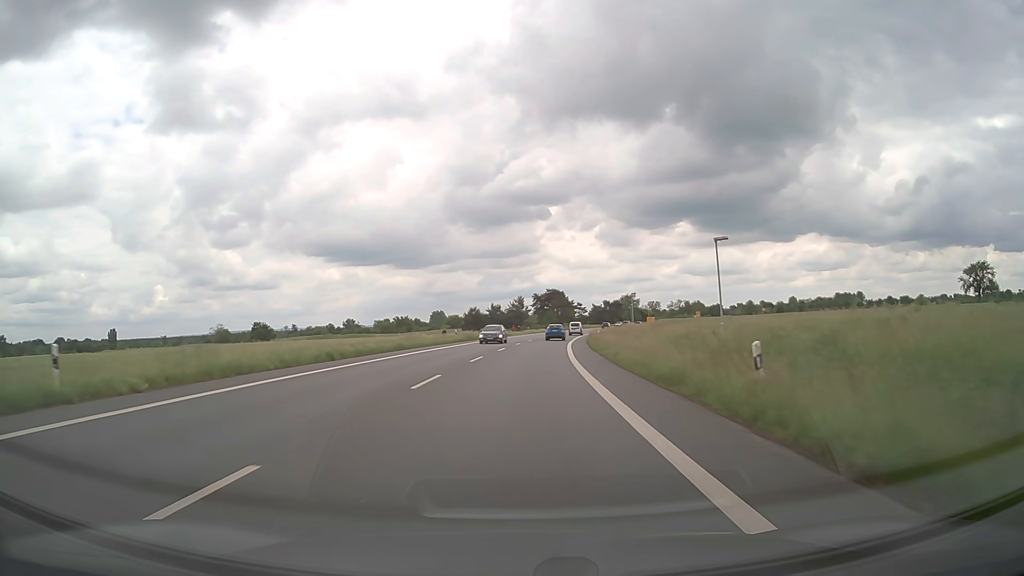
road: primary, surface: asphalt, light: Day
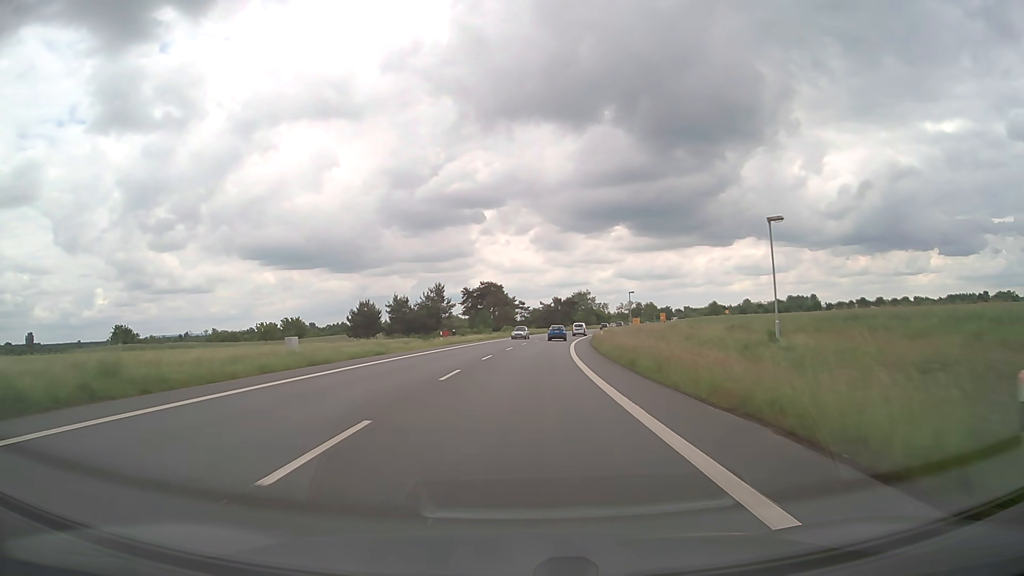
(+2.4, +56.6) m; +5°
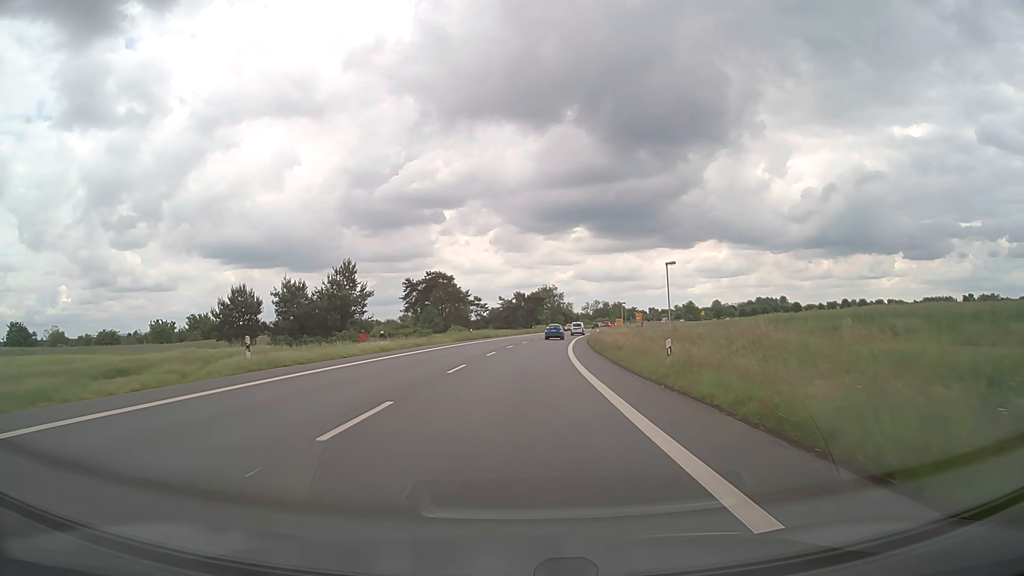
(+1.0, +33.9) m; +3°
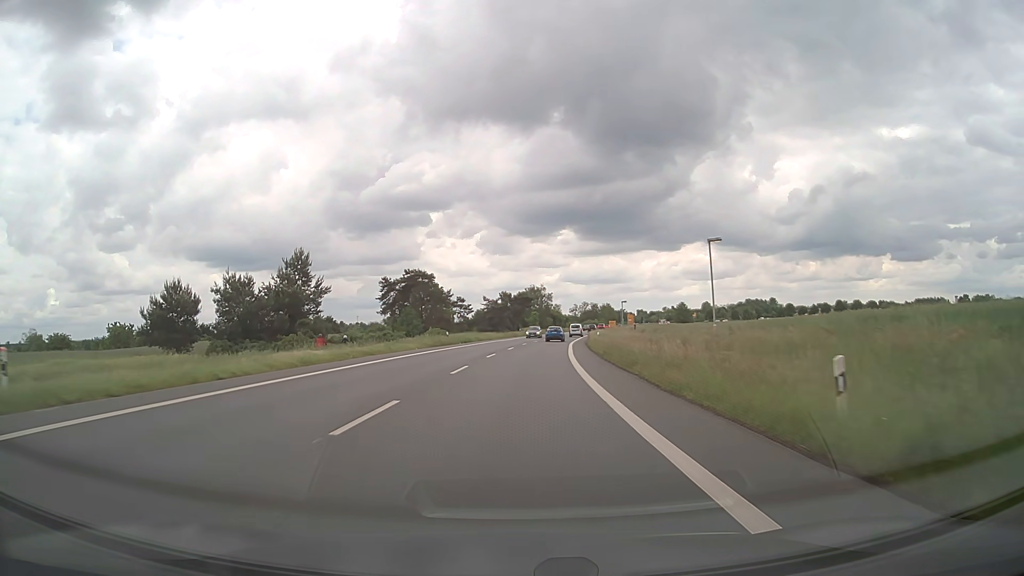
(+0.1, +11.3) m; +1°
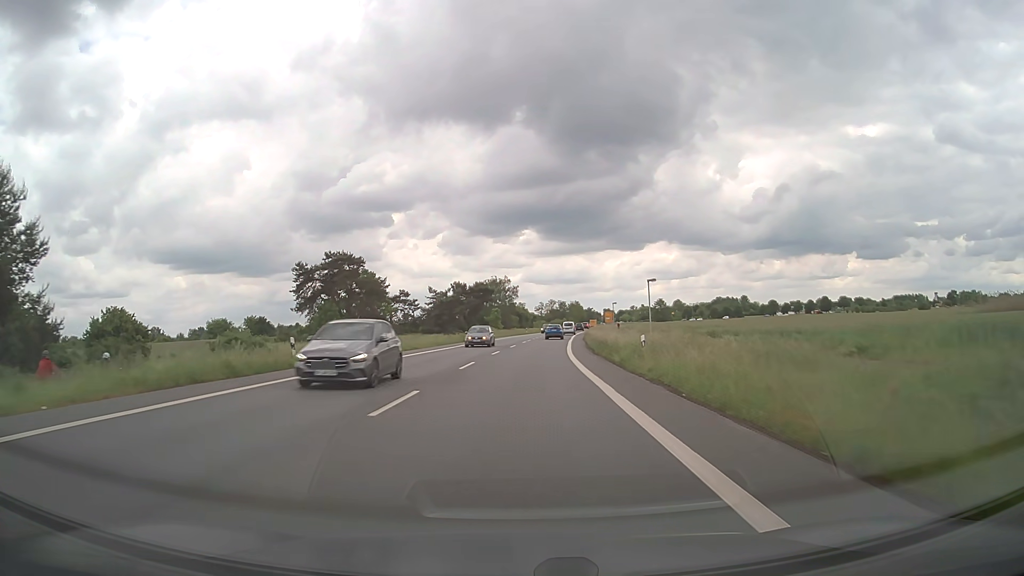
(+1.0, +33.8) m; +3°
(0, +10) (0, +20) (+1, +30) (+1, +40) (+2, +50) (+2, +60) (+3, +70) (+4, +80) (+5, +90) (+6, +100) m
